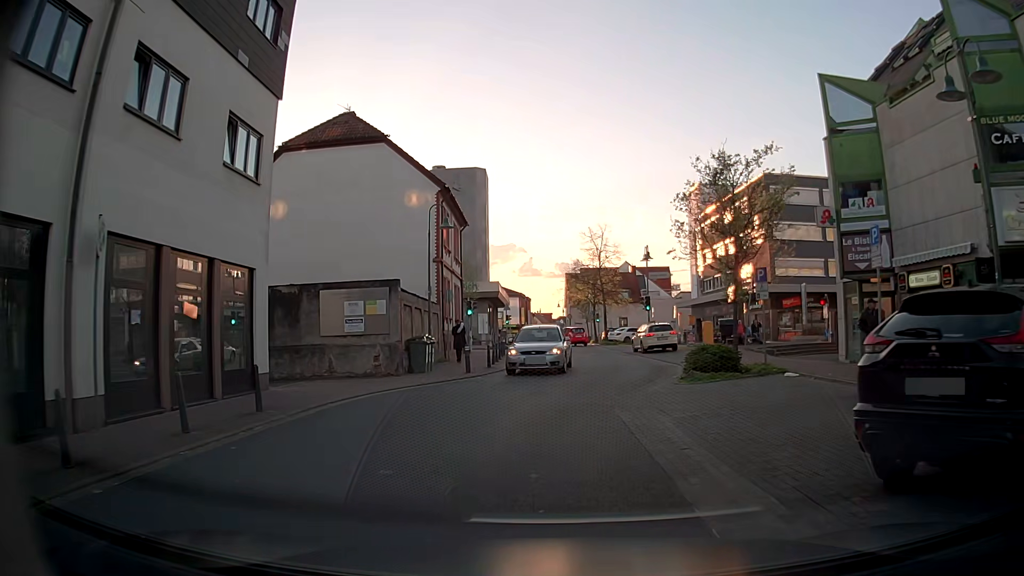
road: unclassified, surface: asphalt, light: Day
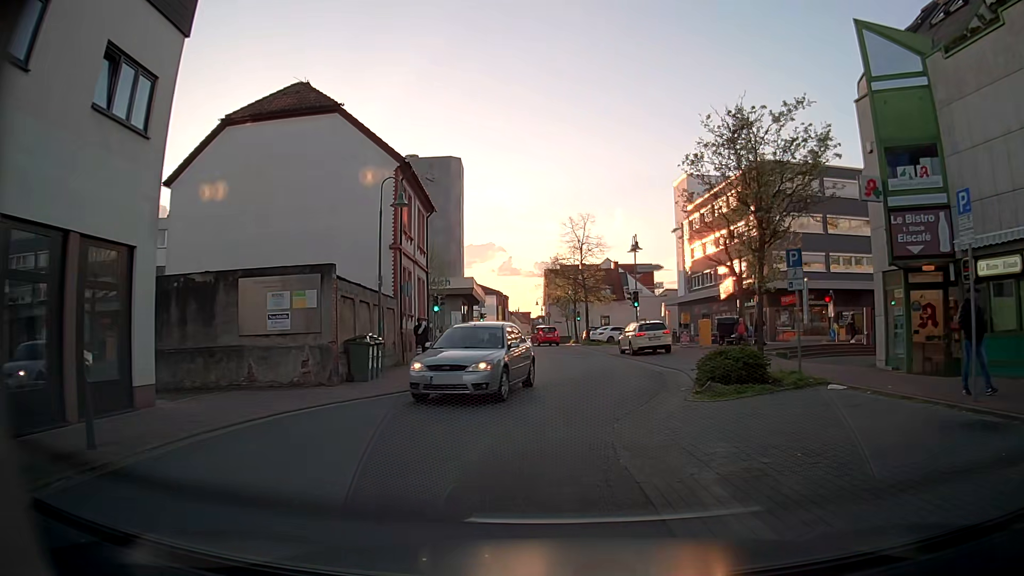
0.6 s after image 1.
(0.0, +4.3) m; +2°
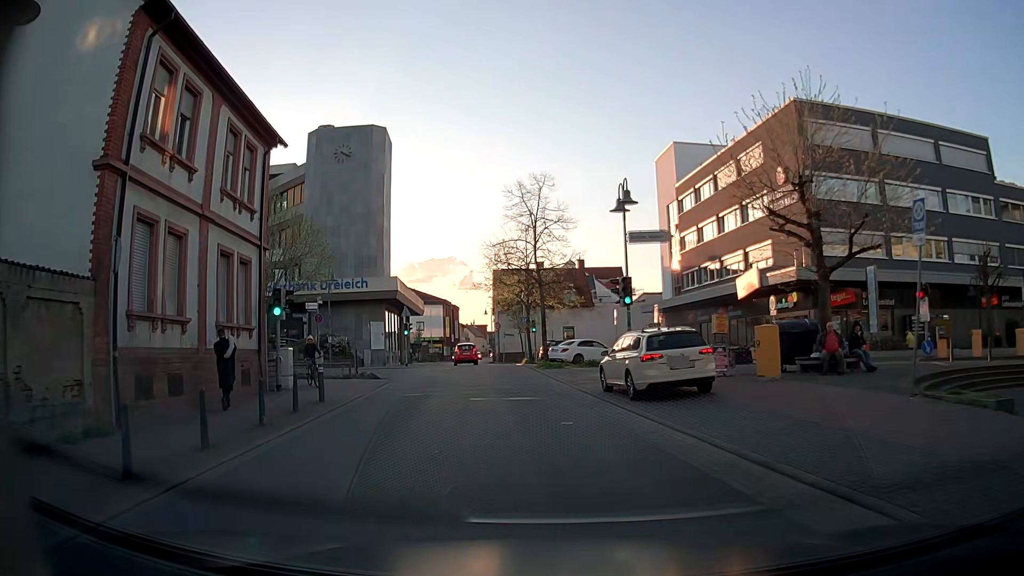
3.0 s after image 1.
(+0.8, +15.6) m; +4°
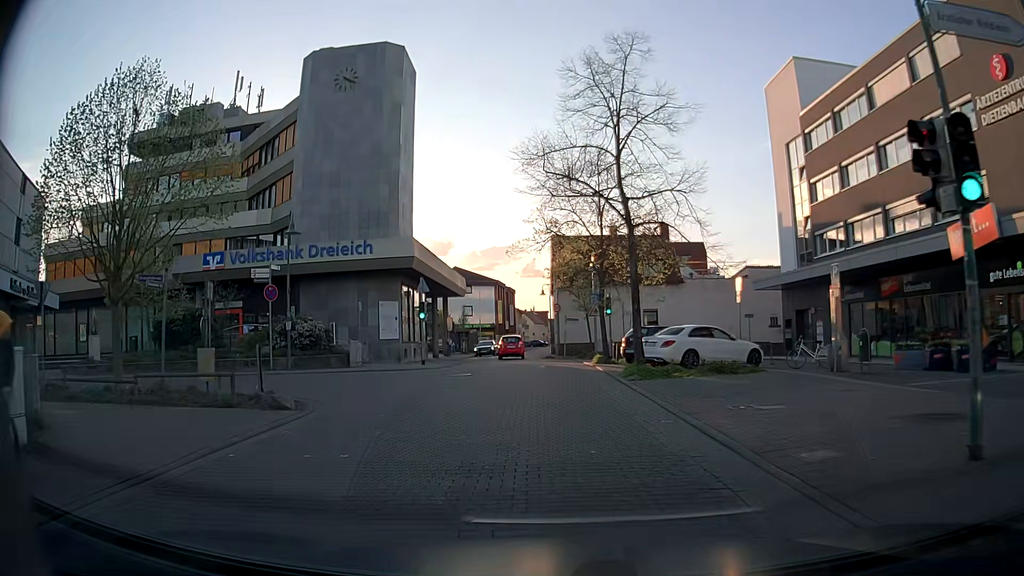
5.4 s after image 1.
(-1.1, +15.0) m; -5°
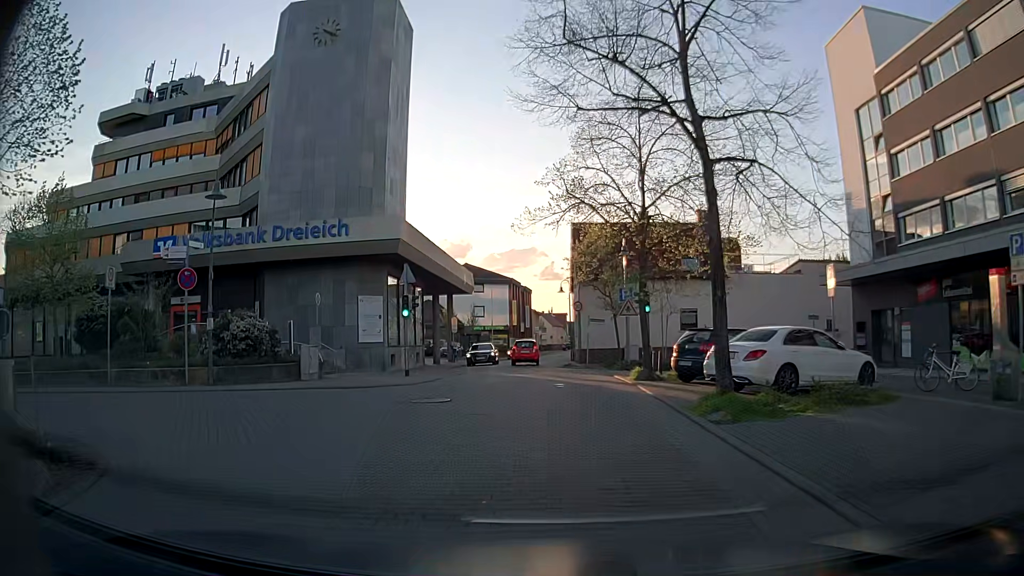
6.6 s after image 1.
(-0.2, +7.5) m; -1°
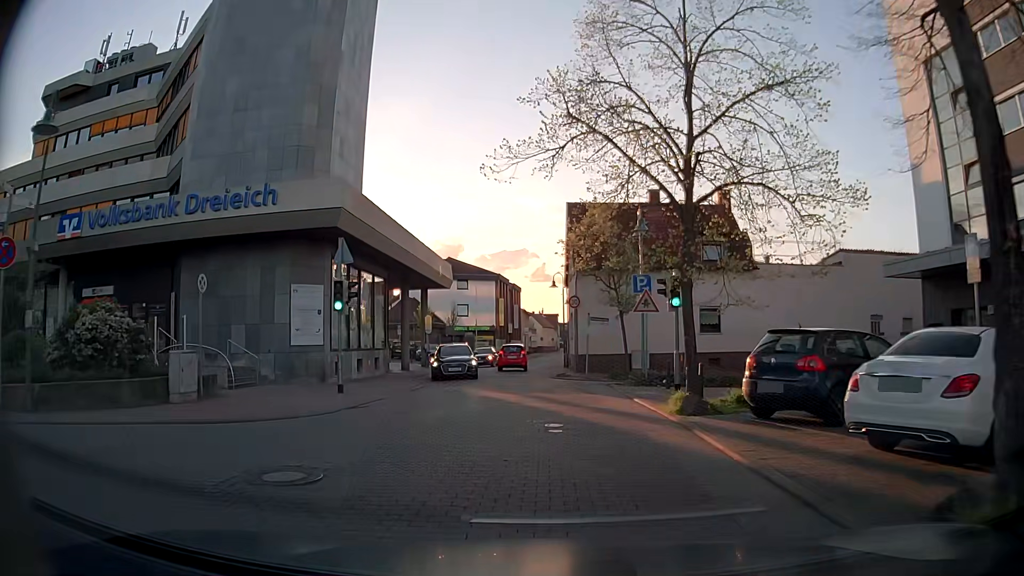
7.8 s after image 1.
(-0.2, +7.5) m; 0°
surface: paving_stones
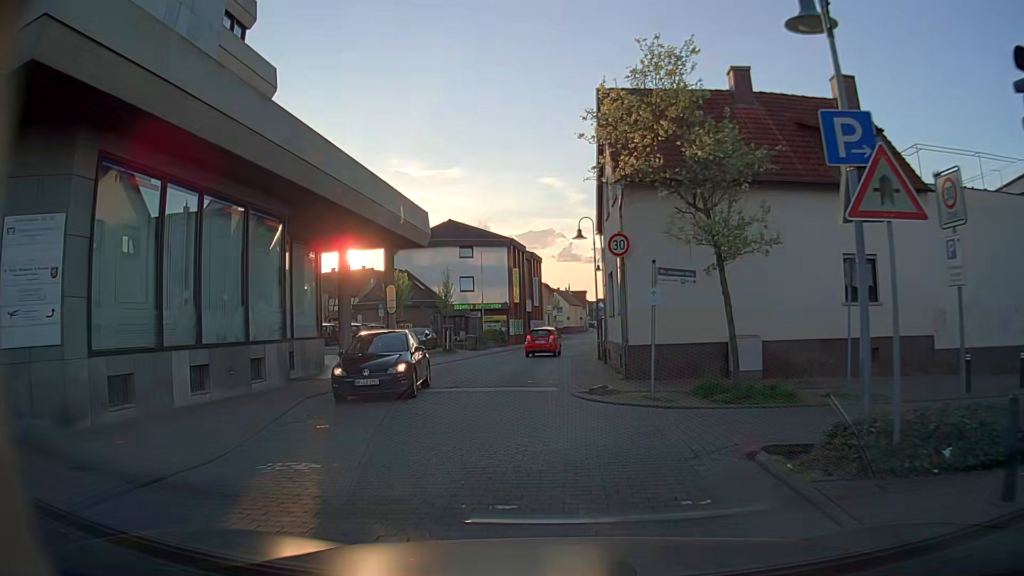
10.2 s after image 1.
(0.0, +15.2) m; -3°
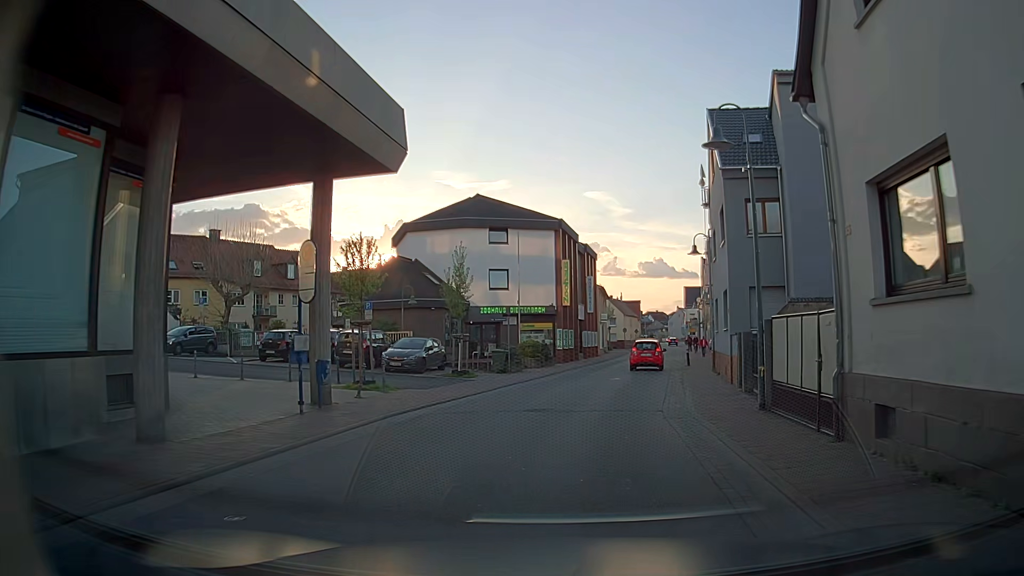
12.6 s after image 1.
(-0.9, +16.3) m; -2°
(0, +10) (+1, +20) (+3, +30) (+4, +40) (+6, +50) (+8, +59) (+9, +69) (+11, +79) (+12, +89) (+14, +99) m
